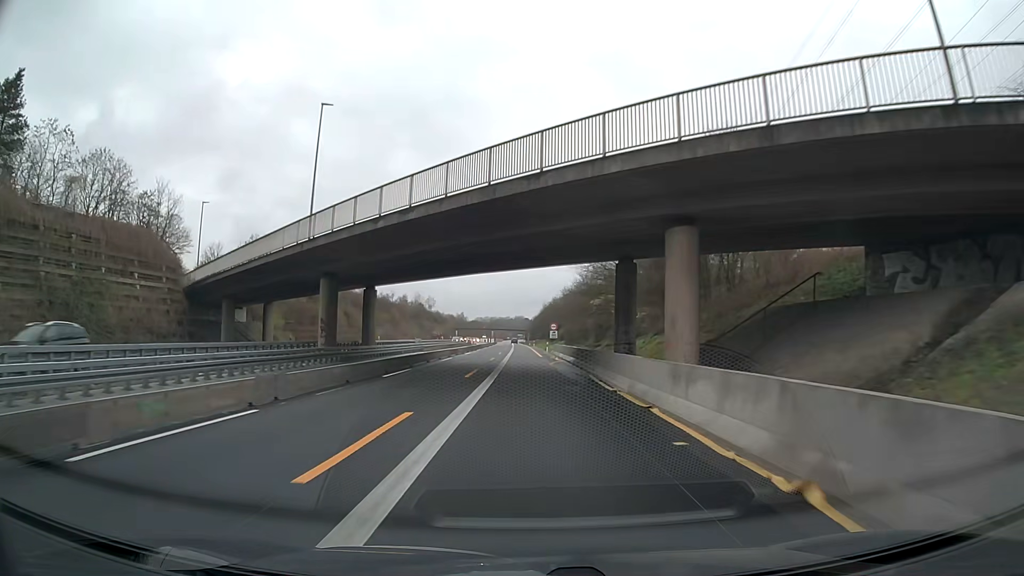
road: motorway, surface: asphalt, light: Day
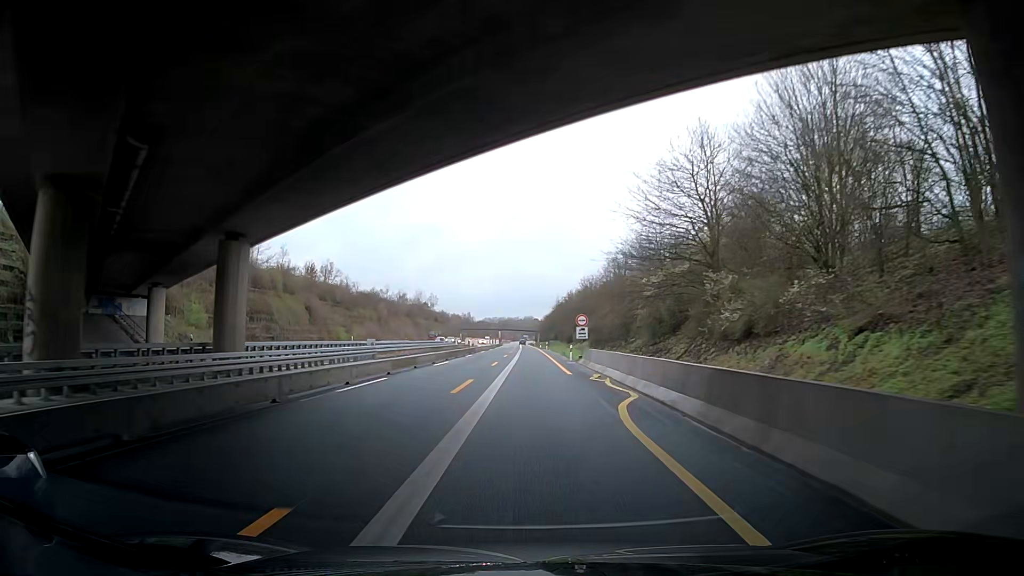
(-0.4, +25.3) m; -2°
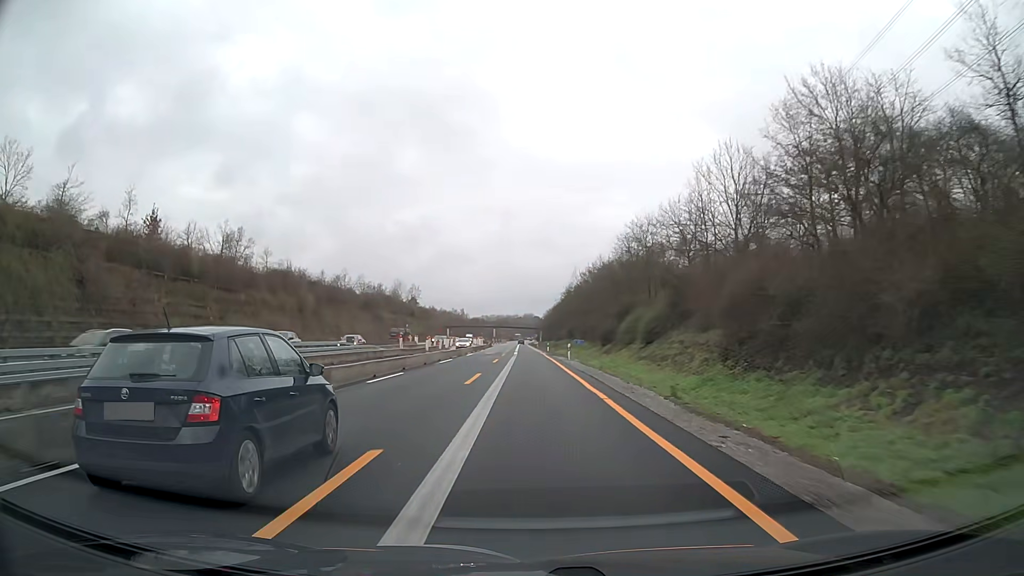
(+0.5, +50.7) m; +1°
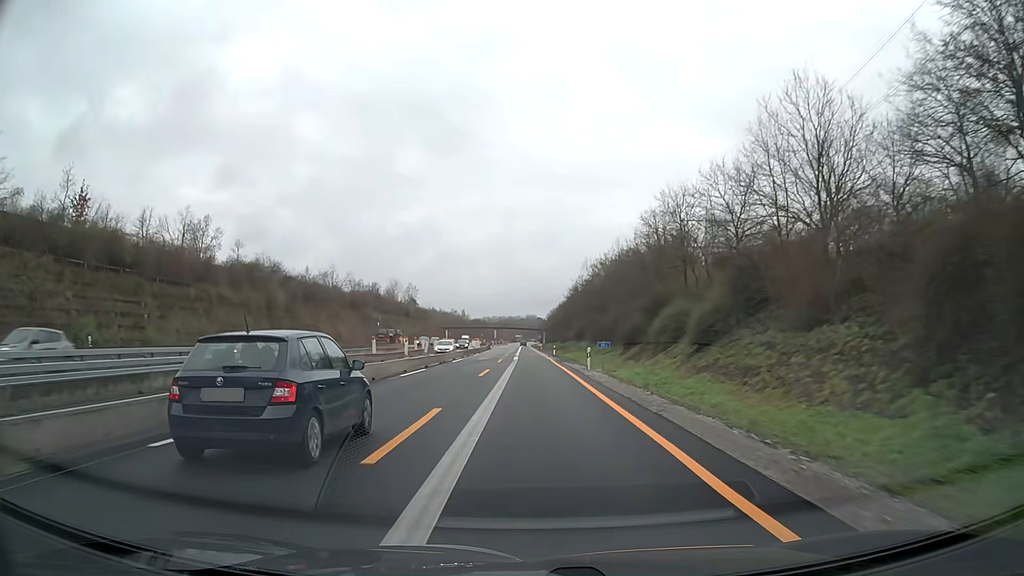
(0.0, +12.7) m; 0°
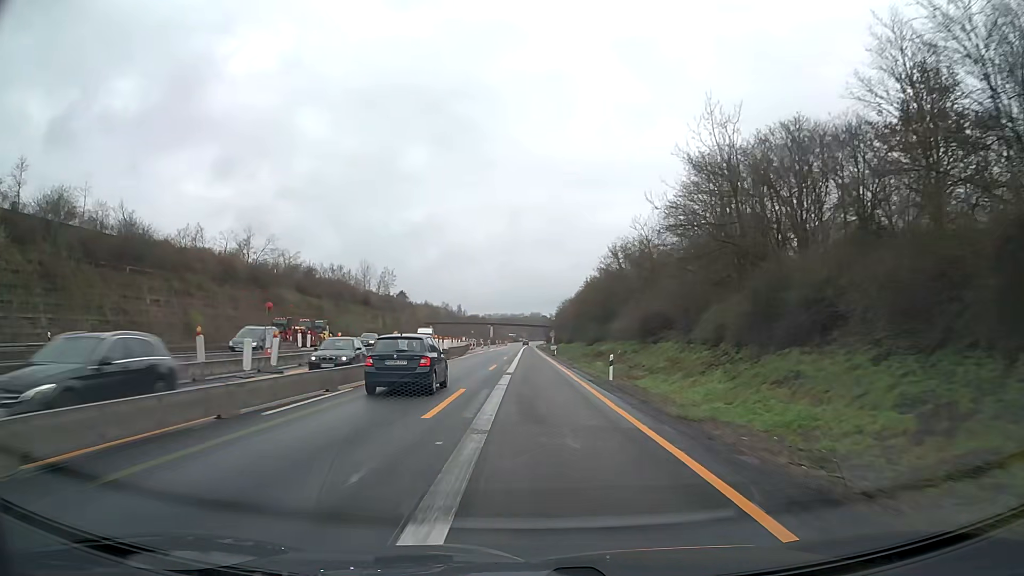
(-0.3, +50.7) m; -1°
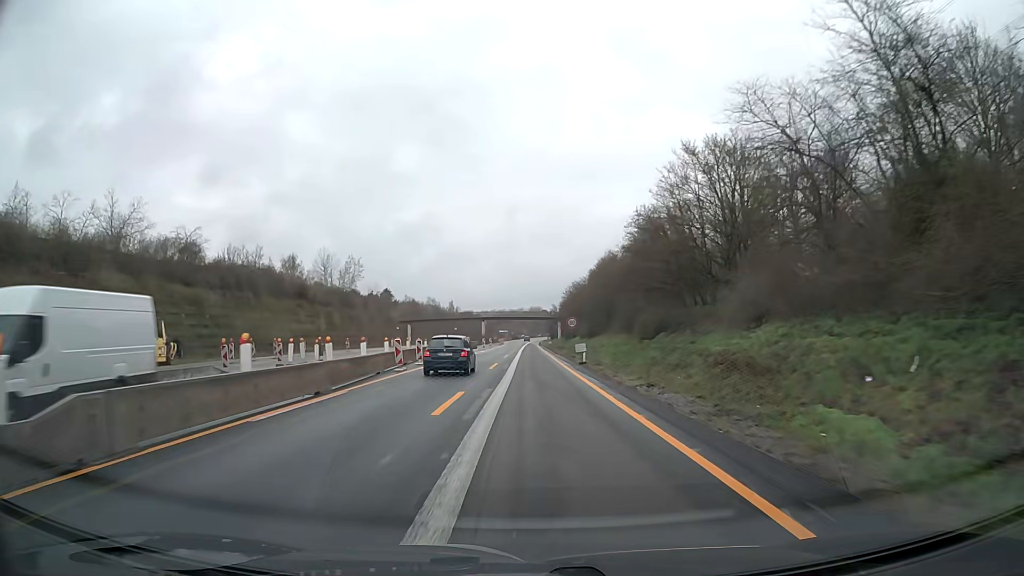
(+0.1, +38.0) m; 0°
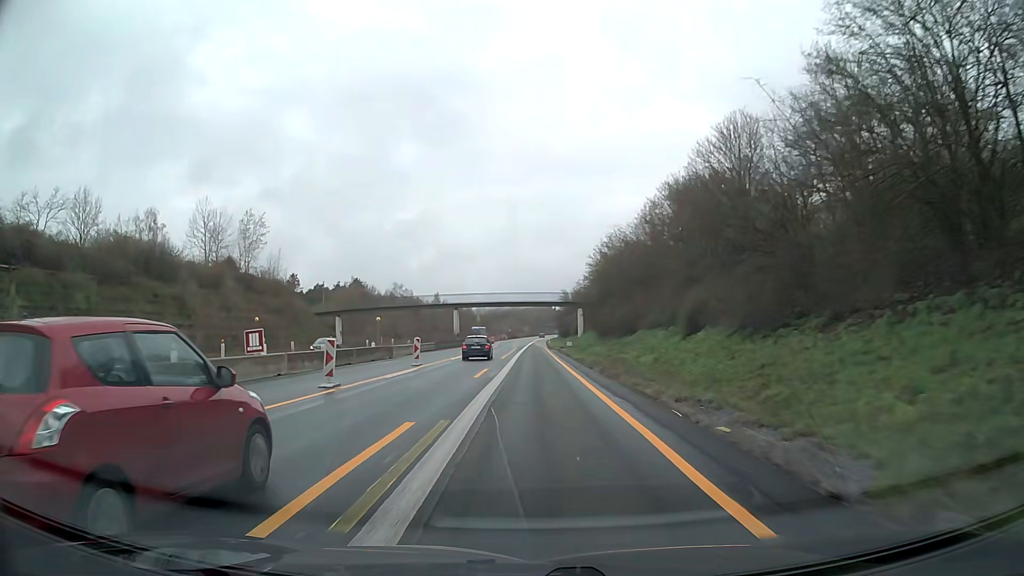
(+0.1, +63.4) m; 0°
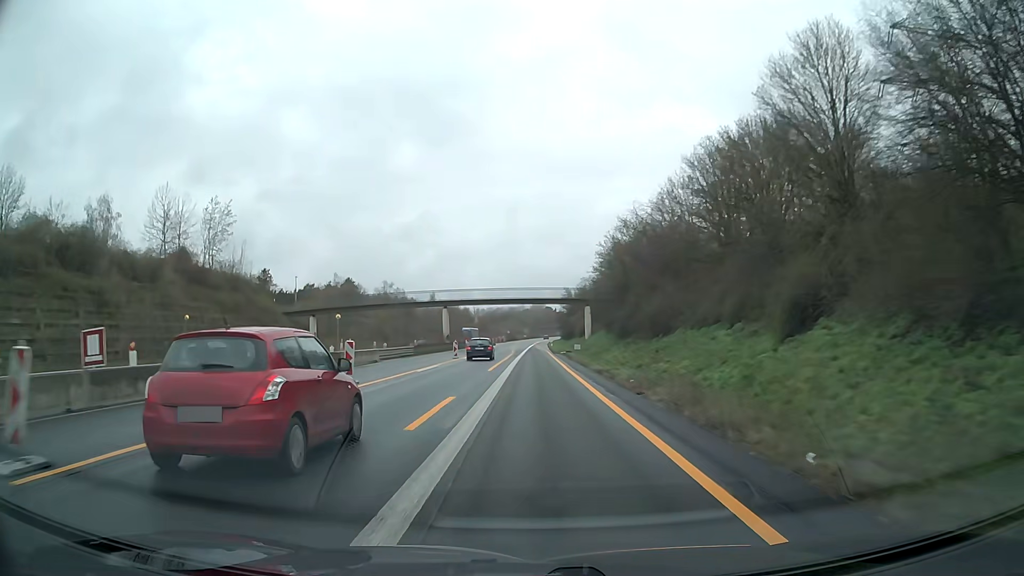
(0.0, +12.7) m; 0°
(0, +10) (0, +20) (0, +30) (0, +40) (0, +50) (0, +60) (0, +70) (0, +80) (0, +90) (0, +100) m
